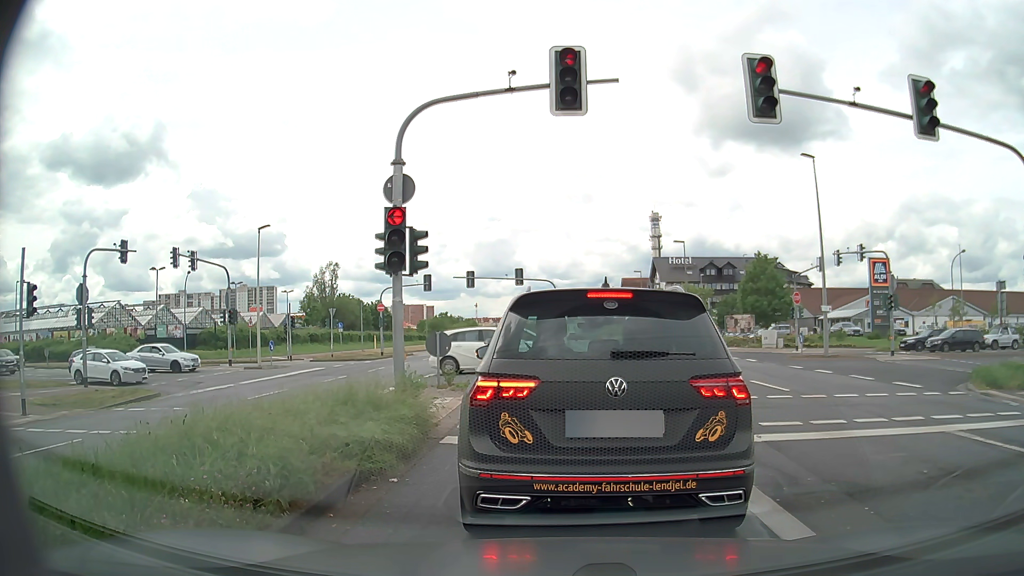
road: primary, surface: asphalt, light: Day
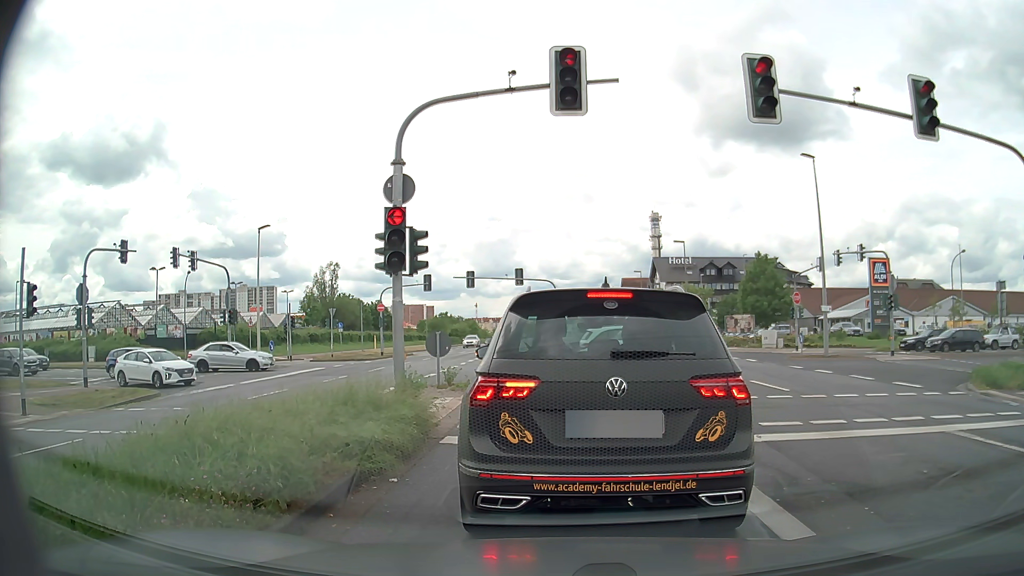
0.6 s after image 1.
(0.0, 0.0) m; 0°
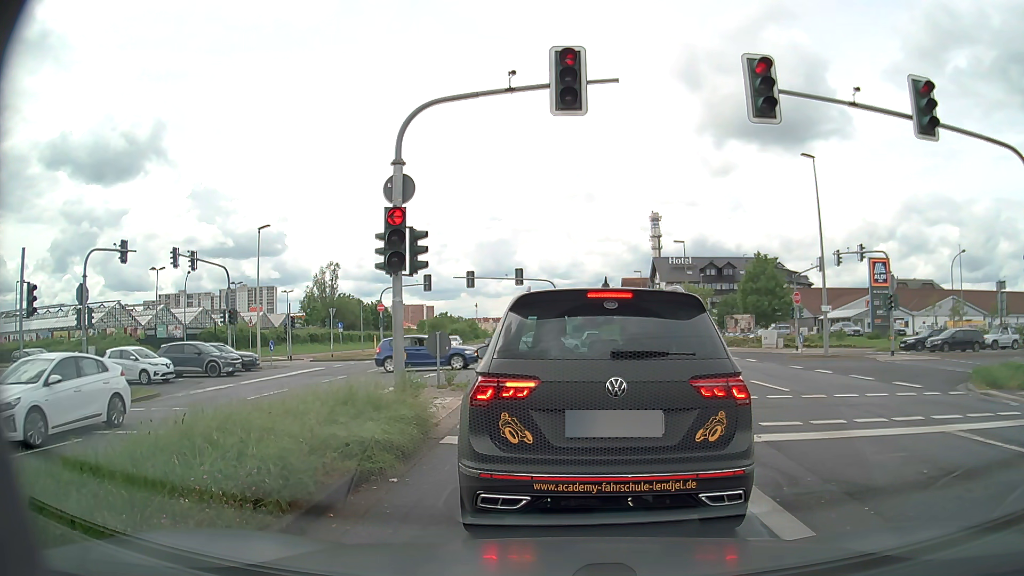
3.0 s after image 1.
(0.0, 0.0) m; 0°
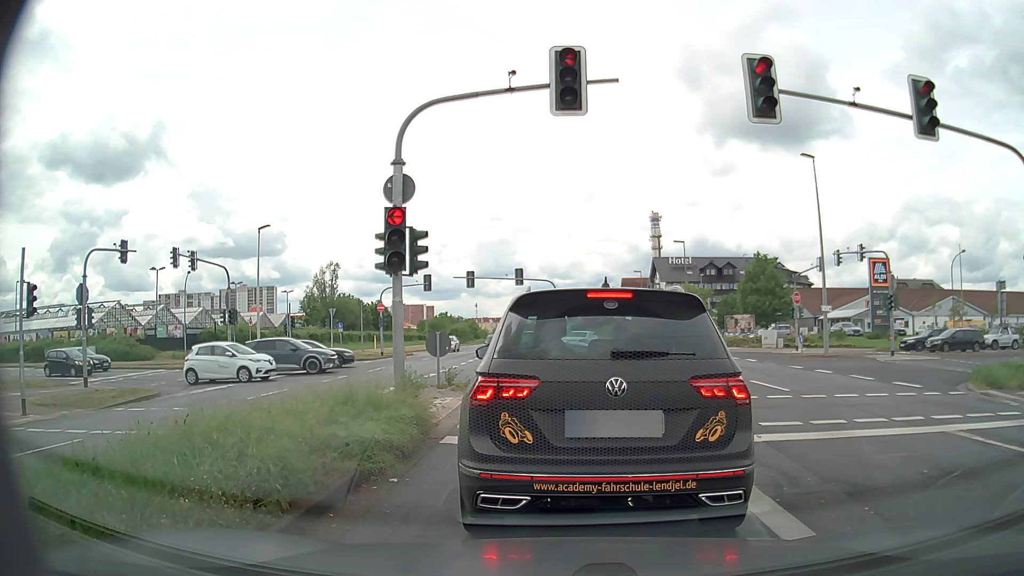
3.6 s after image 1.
(0.0, 0.0) m; 0°
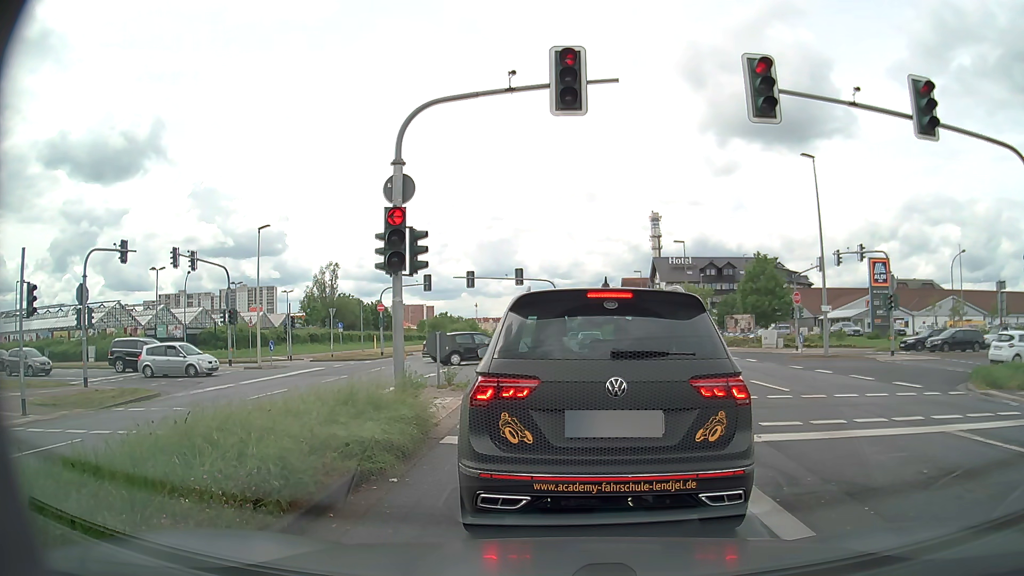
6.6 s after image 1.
(0.0, 0.0) m; 0°
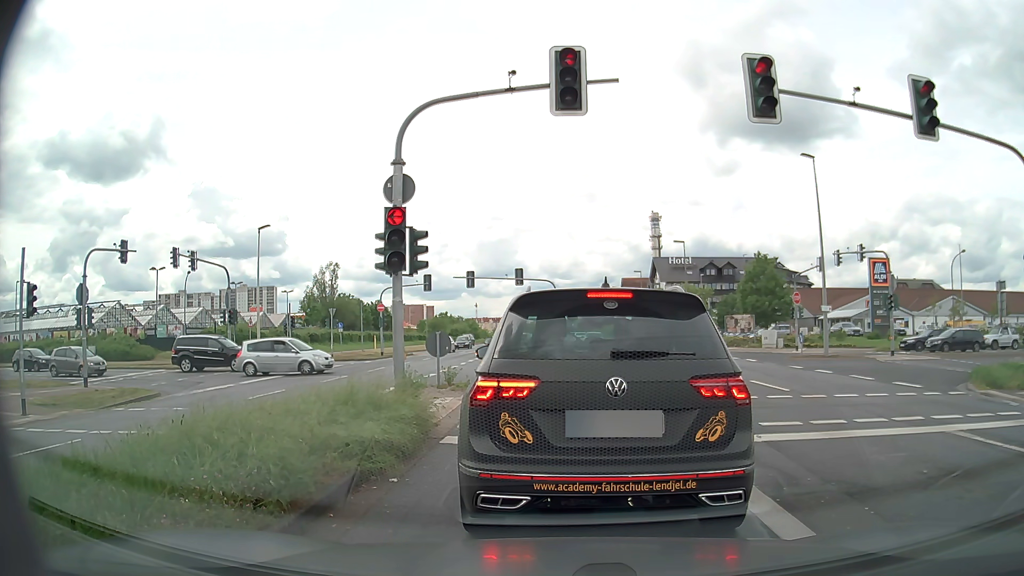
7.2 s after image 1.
(0.0, 0.0) m; 0°
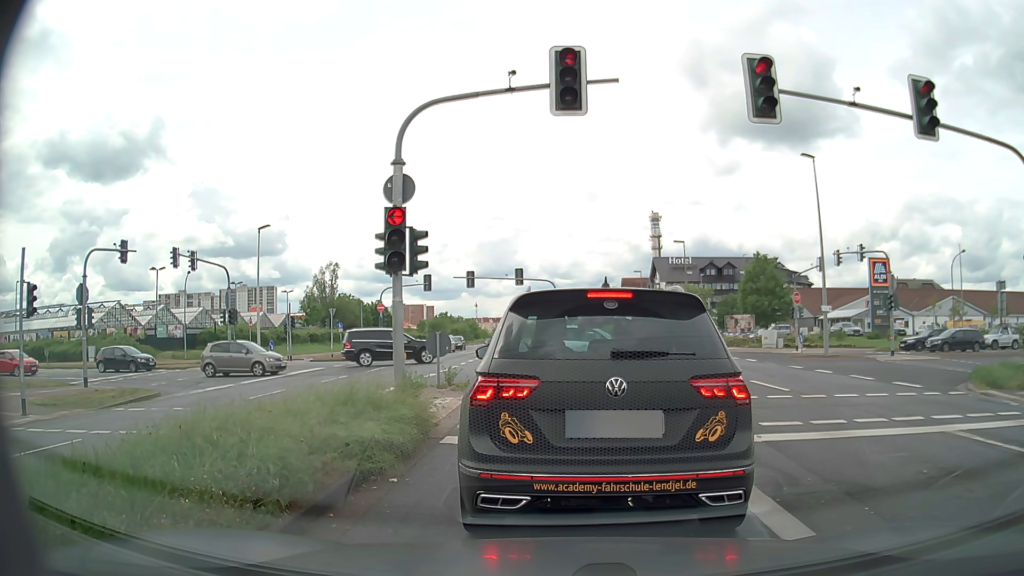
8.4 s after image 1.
(0.0, 0.0) m; 0°
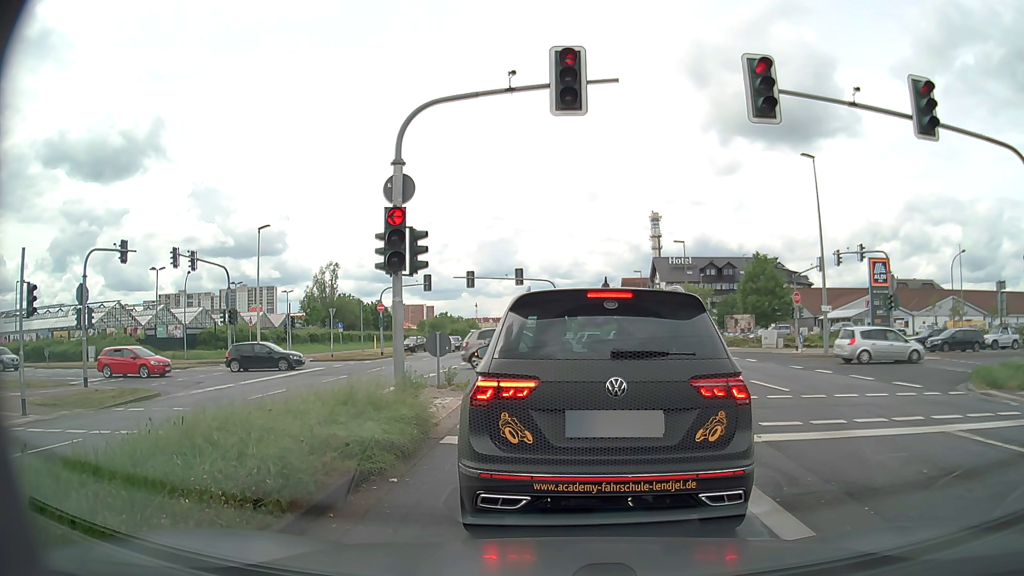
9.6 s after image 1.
(0.0, 0.0) m; 0°
(0, +10) (0, +20) (-3, +30) (-8, +38) (-17, +42) (-27, +42) (-37, +42) (-47, +41) (-57, +40) (-67, +39) m
